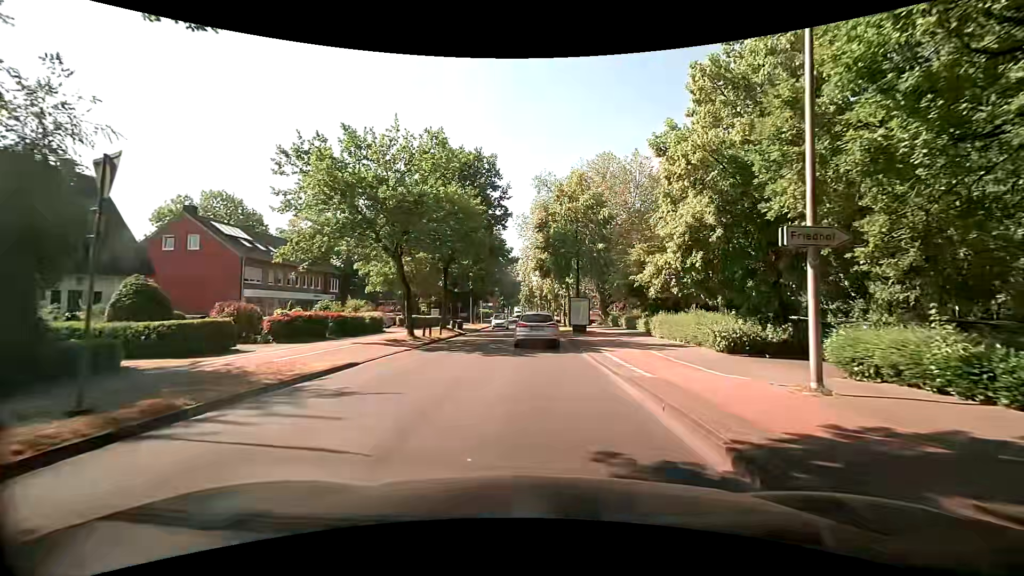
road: tertiary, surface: asphalt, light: Day
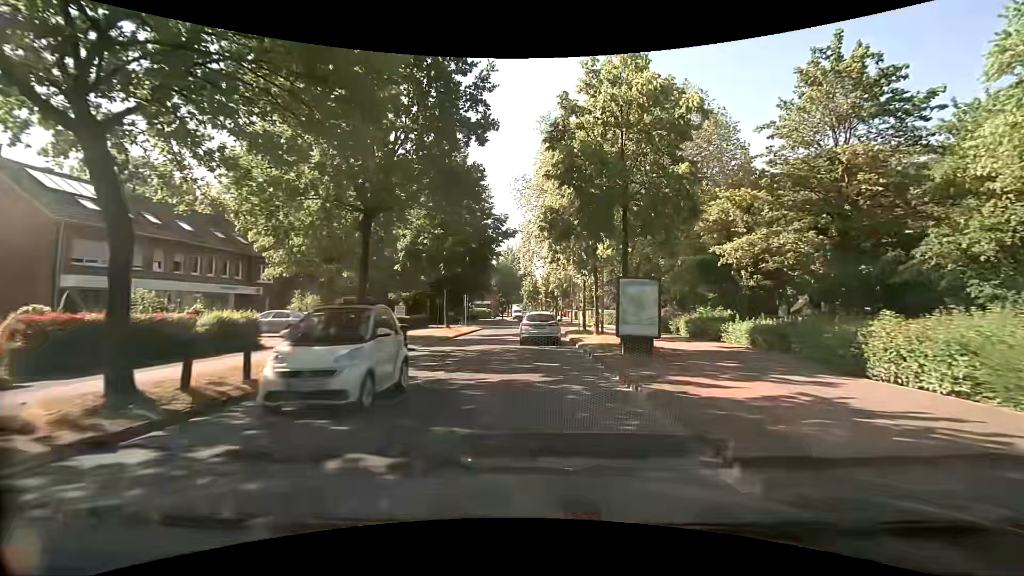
(0.0, +17.6) m; 0°
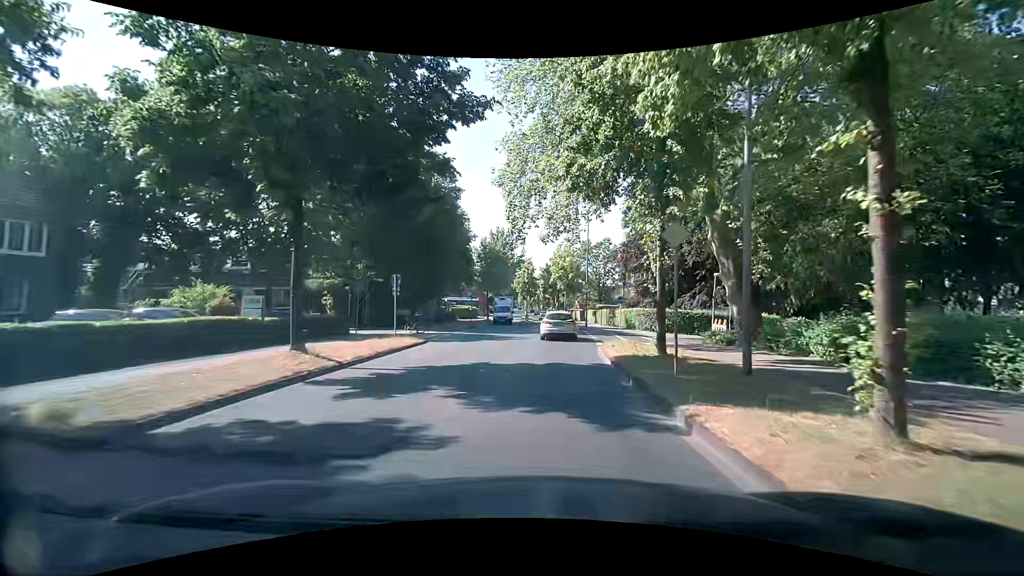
(-0.1, +22.7) m; +2°
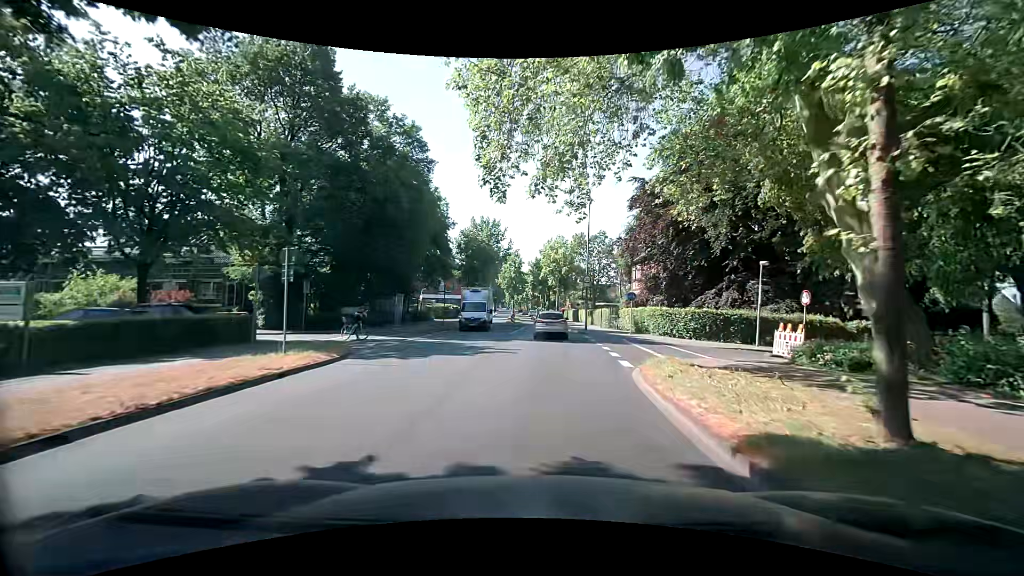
(-0.1, +9.3) m; 0°
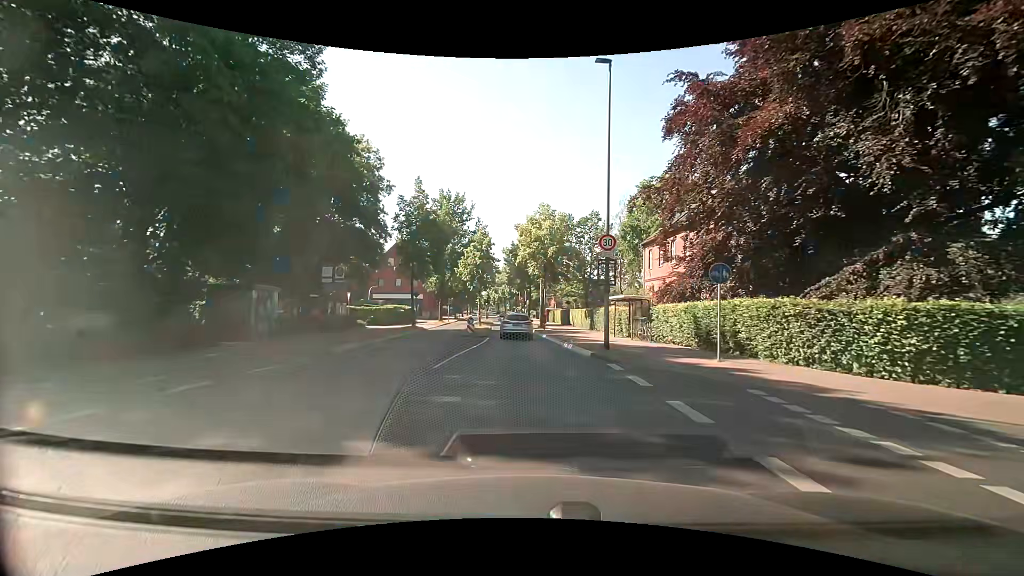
(+0.6, +19.0) m; +3°
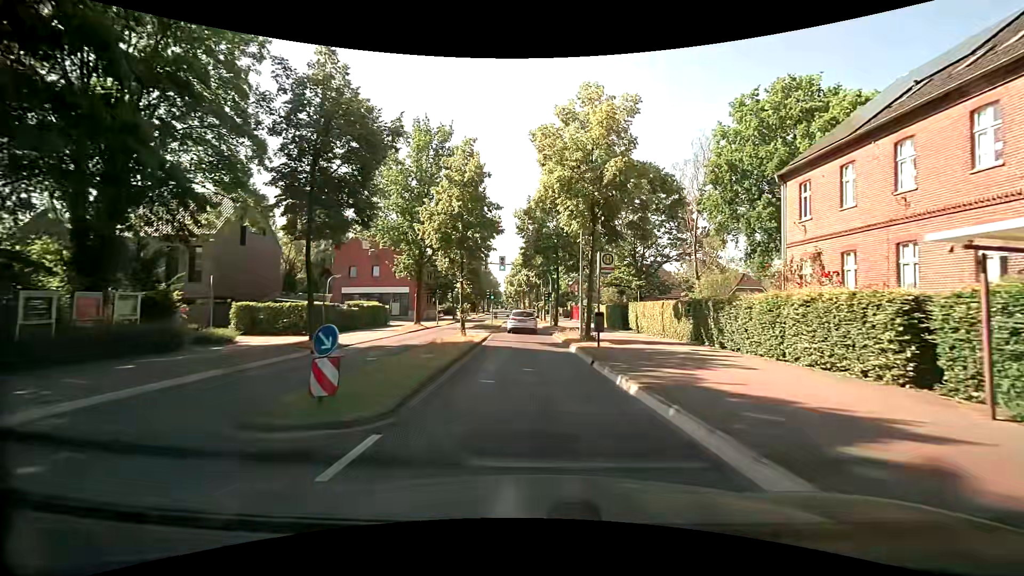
(-0.7, +22.9) m; -3°
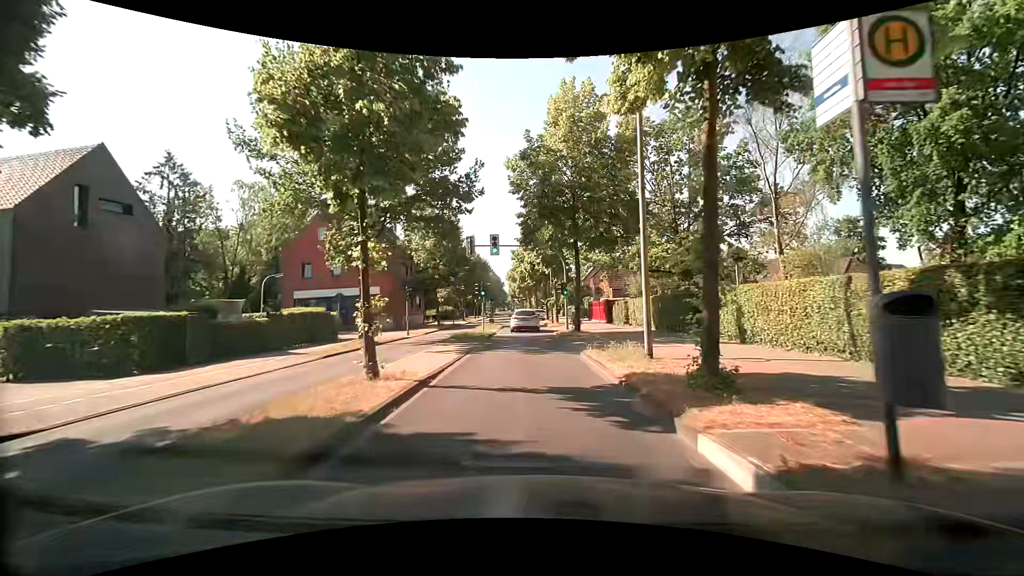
(0.0, +14.0) m; -1°
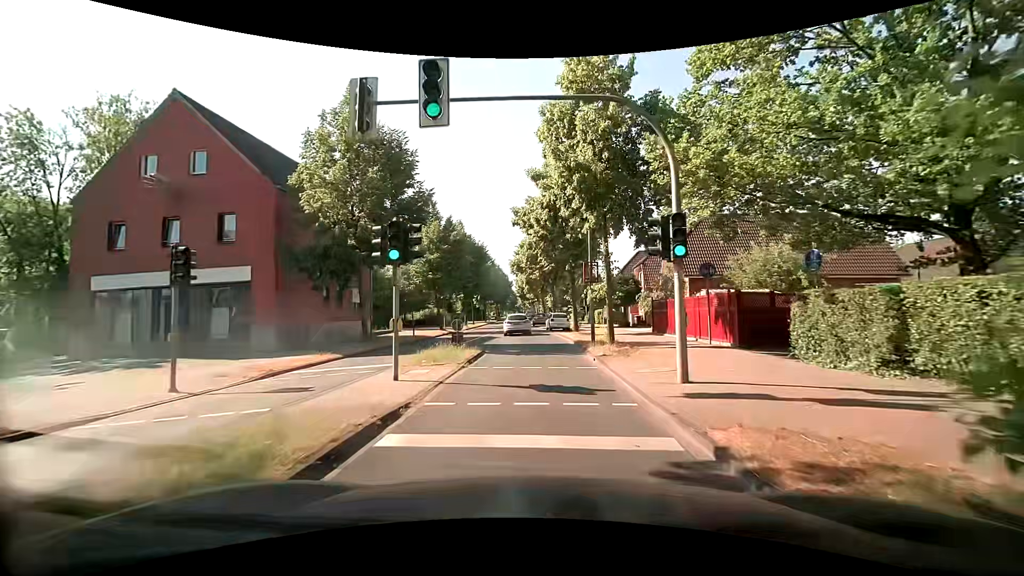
(-0.2, +23.6) m; -1°
(0, +10) (0, +20) (0, +30) (-1, +40) (-2, +50) (-2, +60) (-2, +70) (-2, +80) (-2, +90) (-3, +100) m
